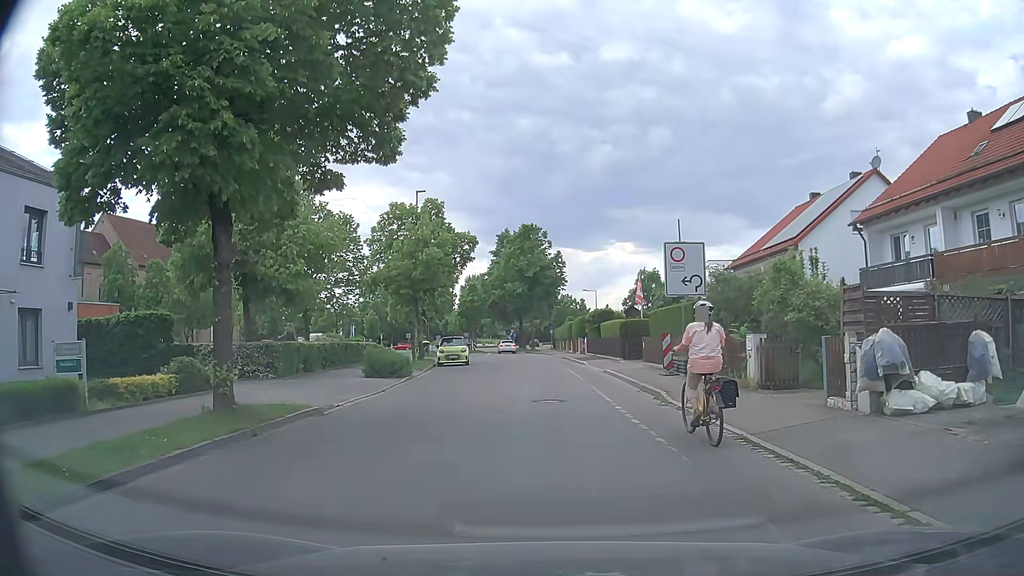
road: residential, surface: asphalt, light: Day
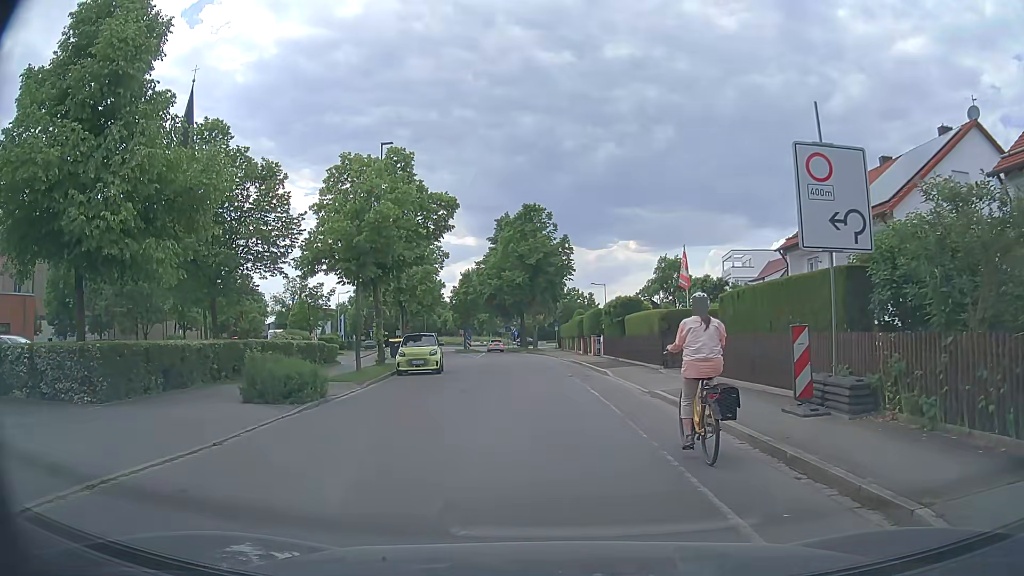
(-0.1, +10.6) m; 0°
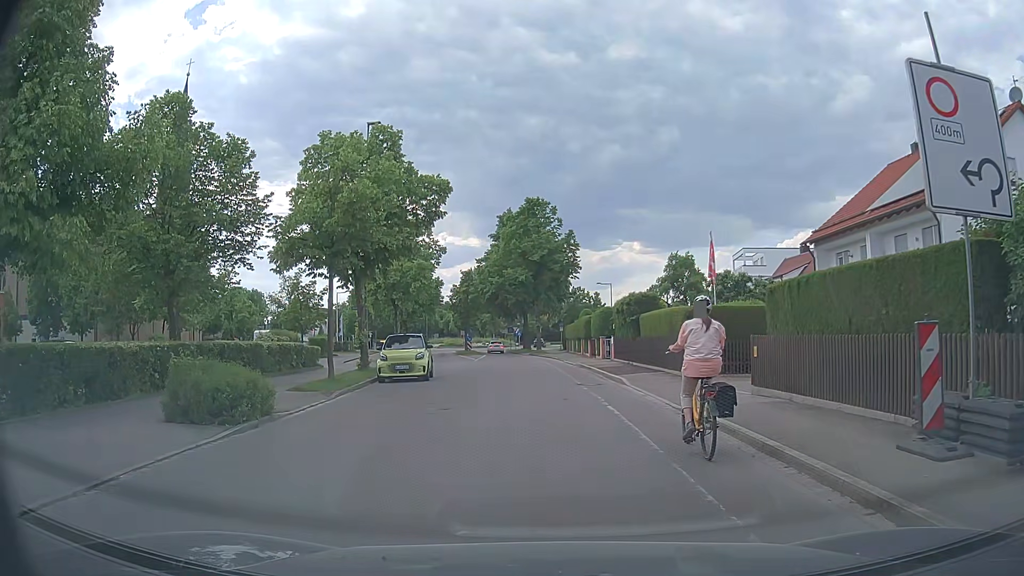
(0.0, +3.5) m; -1°
